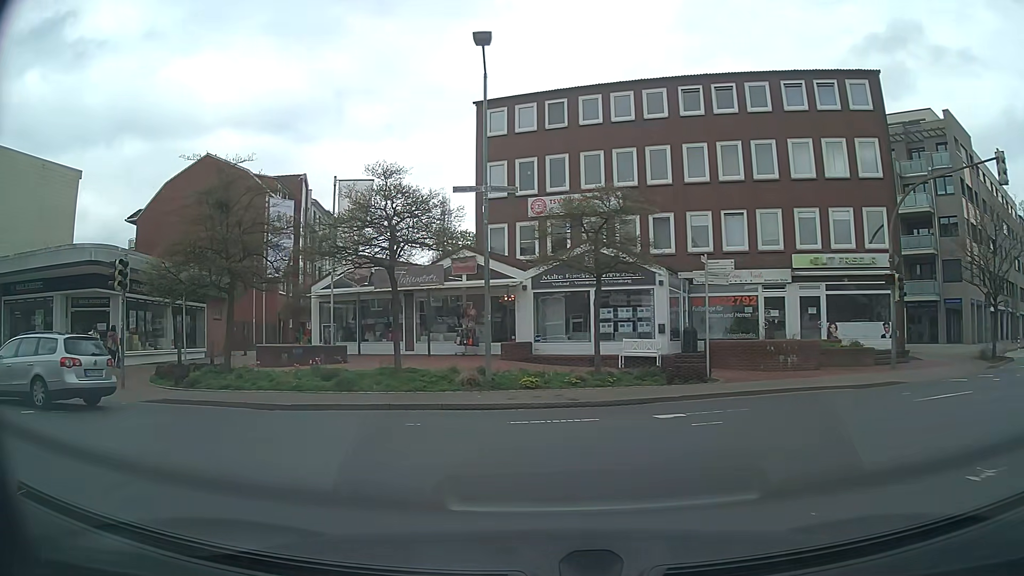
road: unclassified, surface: asphalt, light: Day
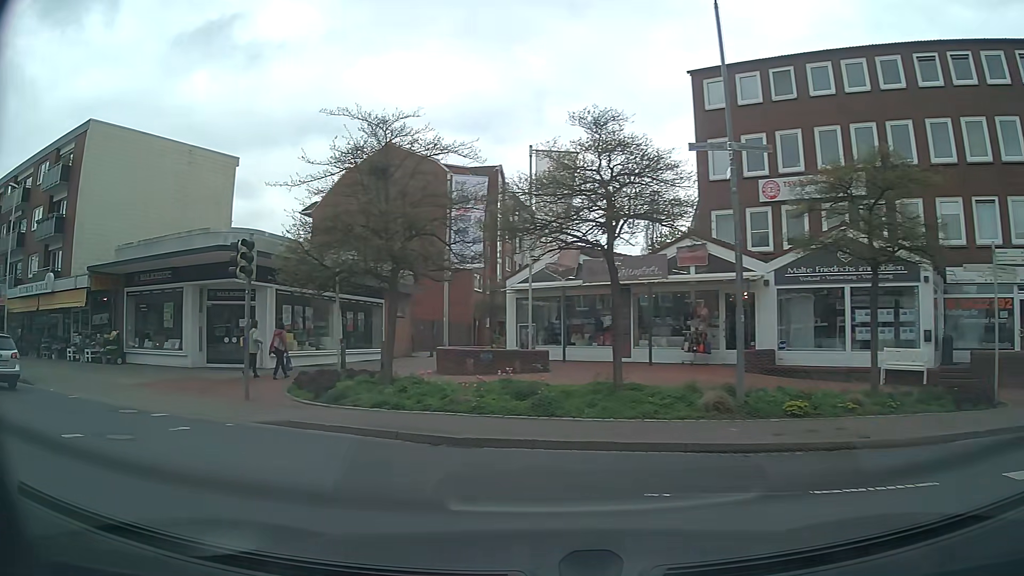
(-0.6, +4.2) m; -17°
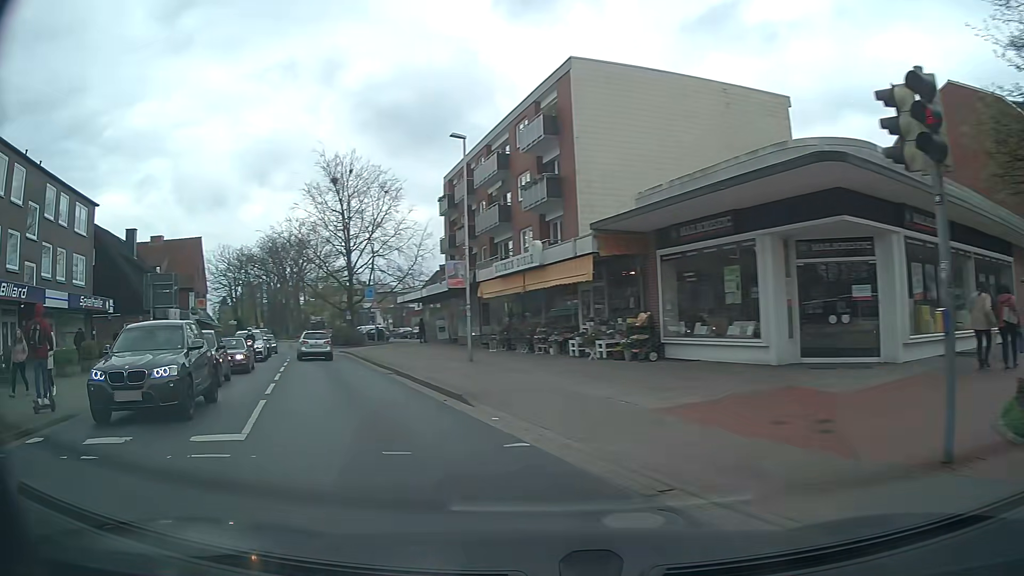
(-3.5, +8.2) m; -48°
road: tertiary
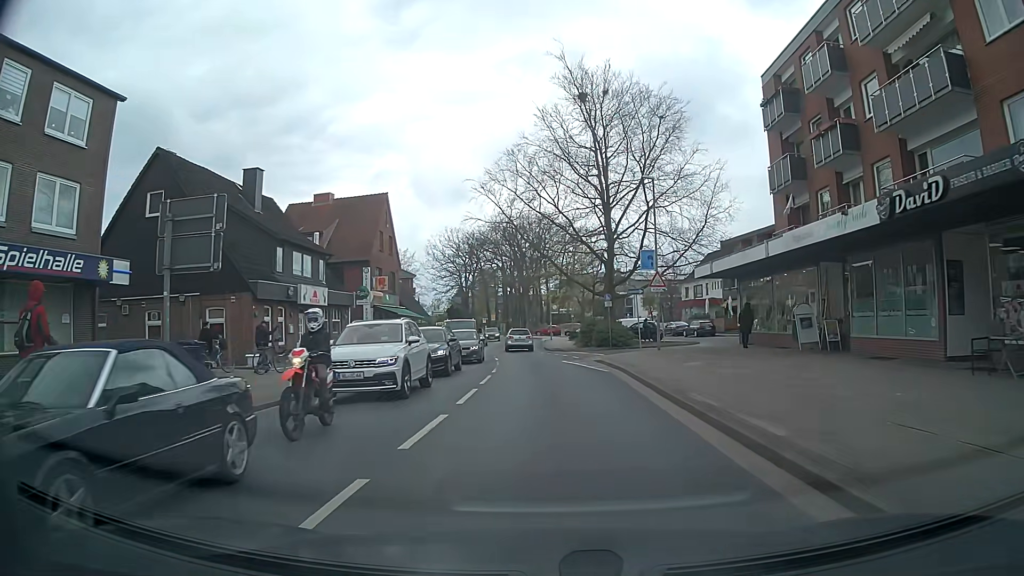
(-6.1, +21.0) m; -21°
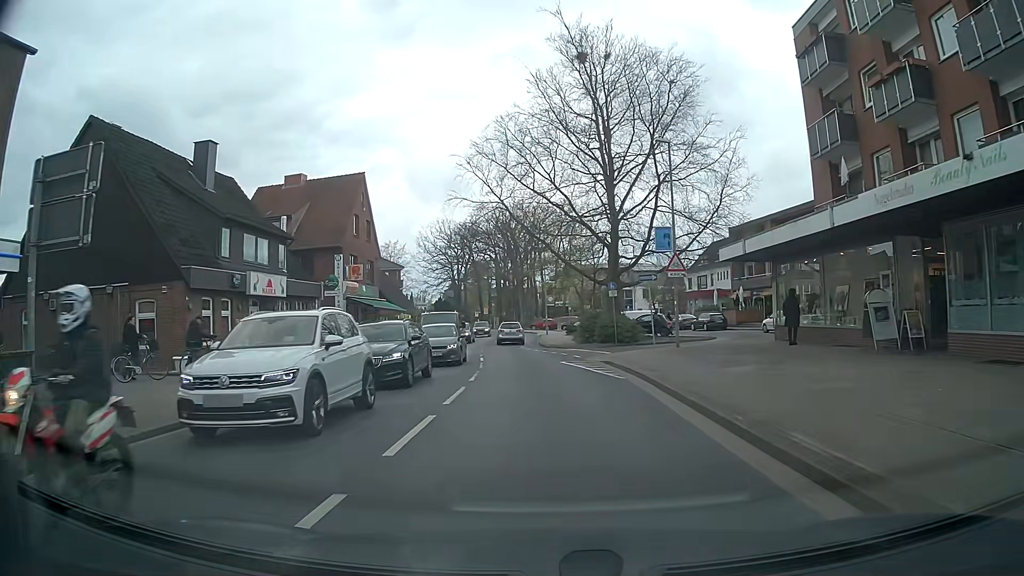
(0.0, +5.3) m; +1°
